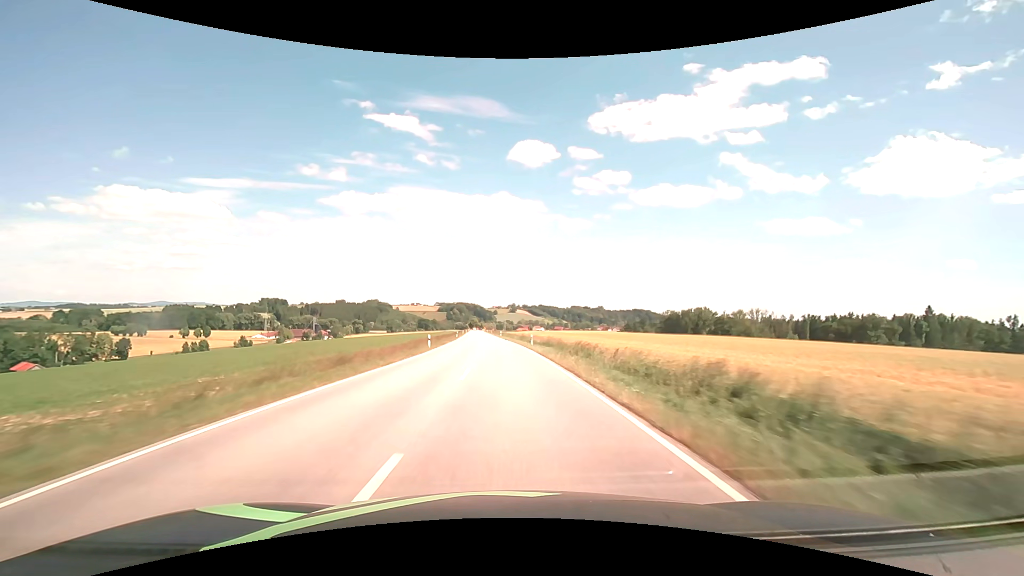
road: secondary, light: Day
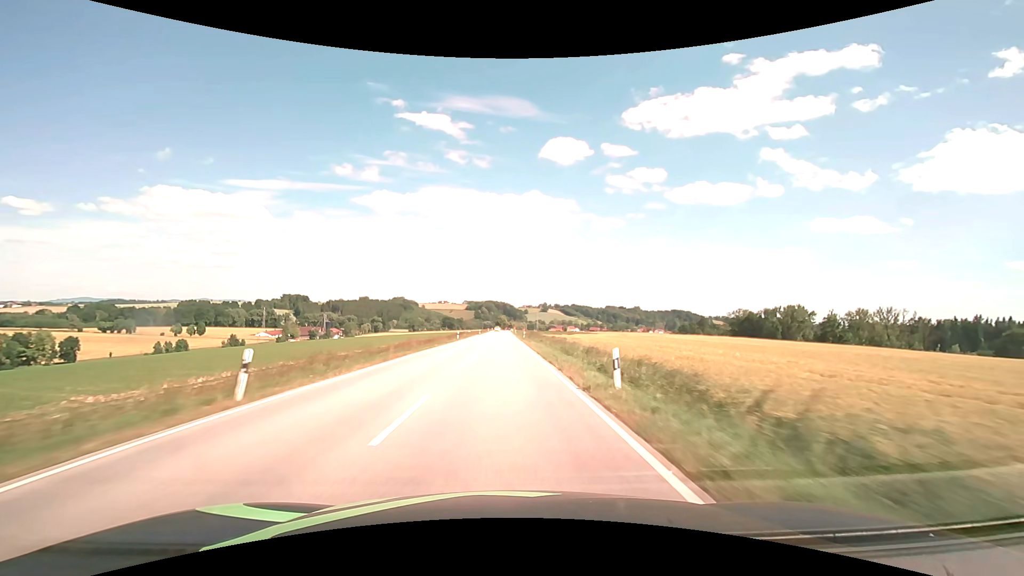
(-3.1, +79.2) m; -4°
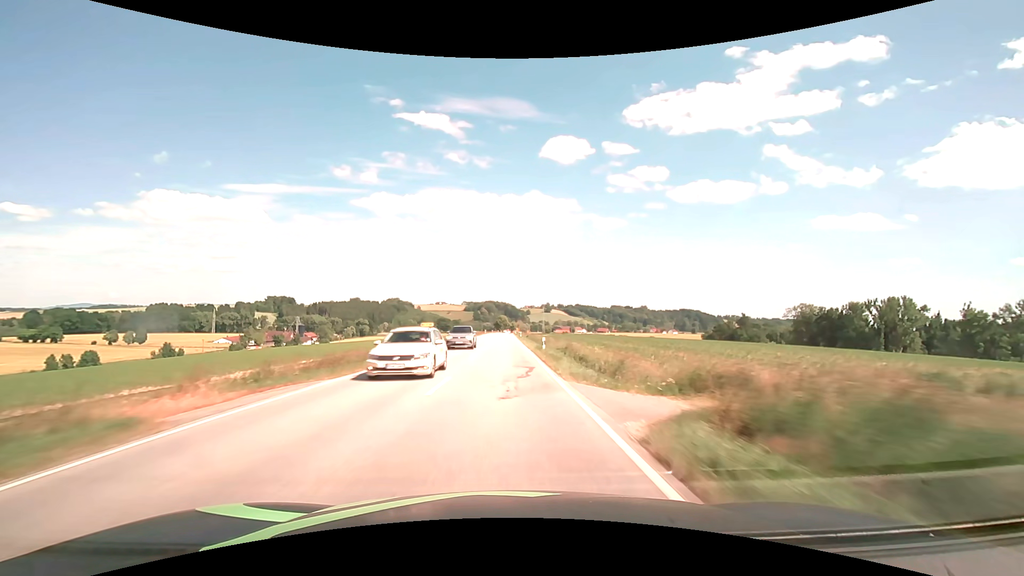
(-0.1, +79.1) m; 0°
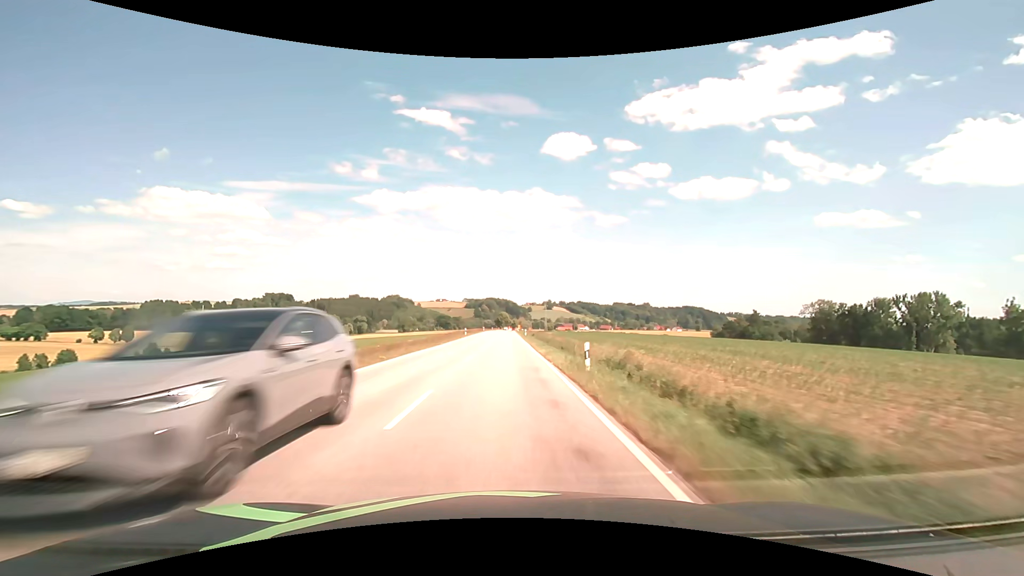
(0.0, +15.8) m; 0°
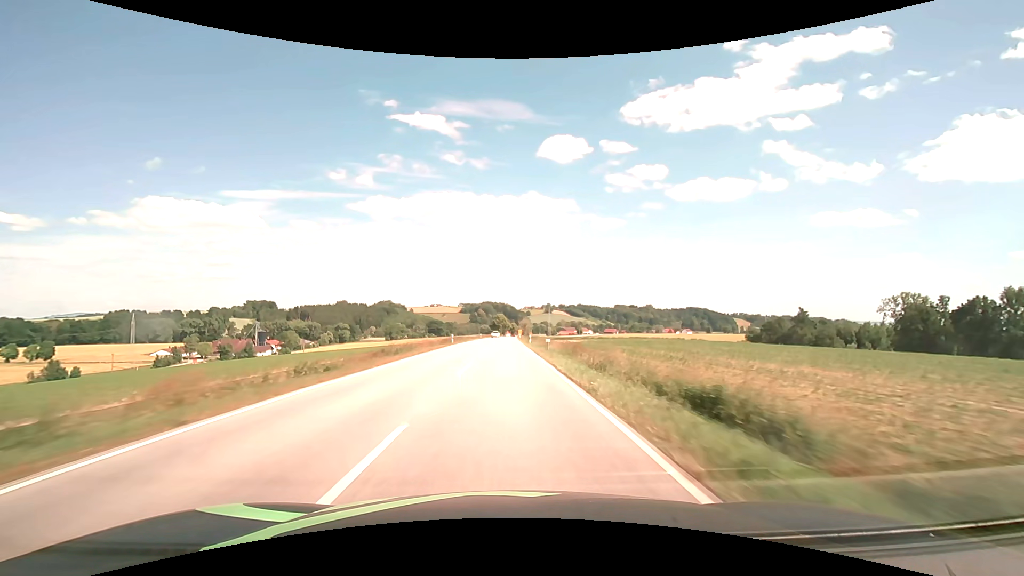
(0.0, +63.2) m; 0°
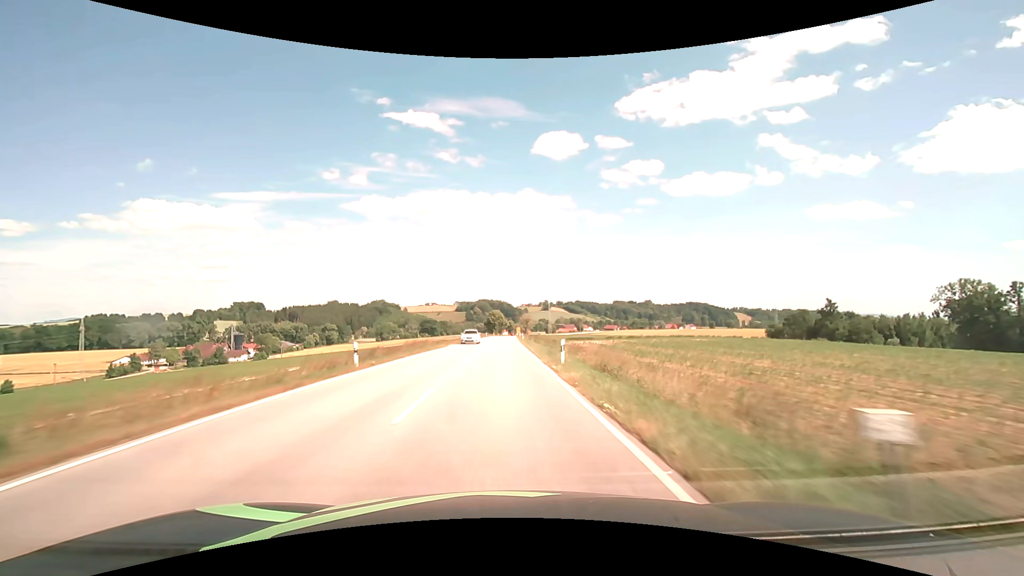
(+0.1, +31.6) m; 0°
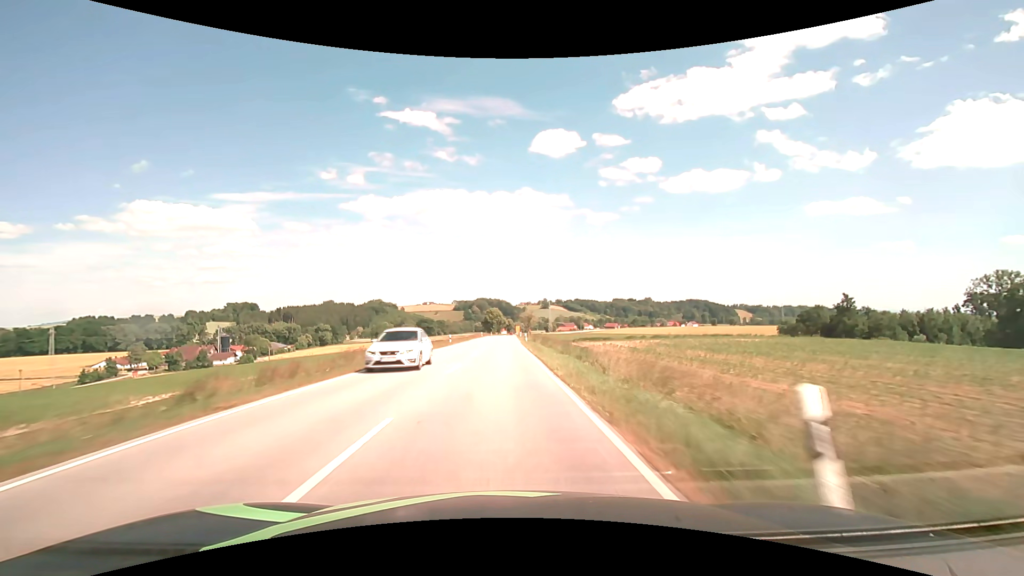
(0.0, +15.8) m; 0°
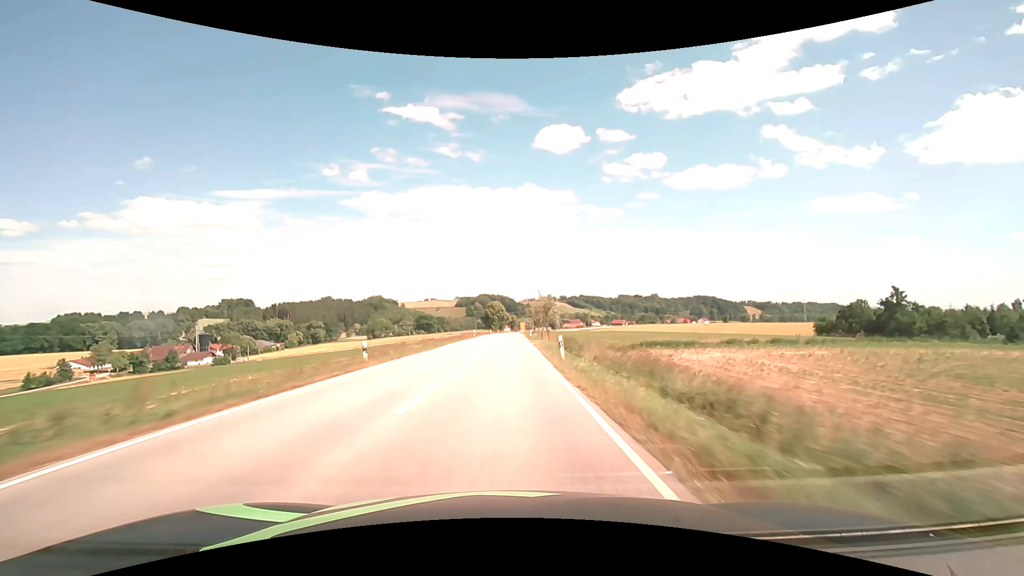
(-0.1, +31.6) m; 0°
(0, +10) (0, +20) (0, +30) (0, +40) (0, +50) (0, +60) (0, +70) (+1, +80) (+1, +90) (+1, +100) m
